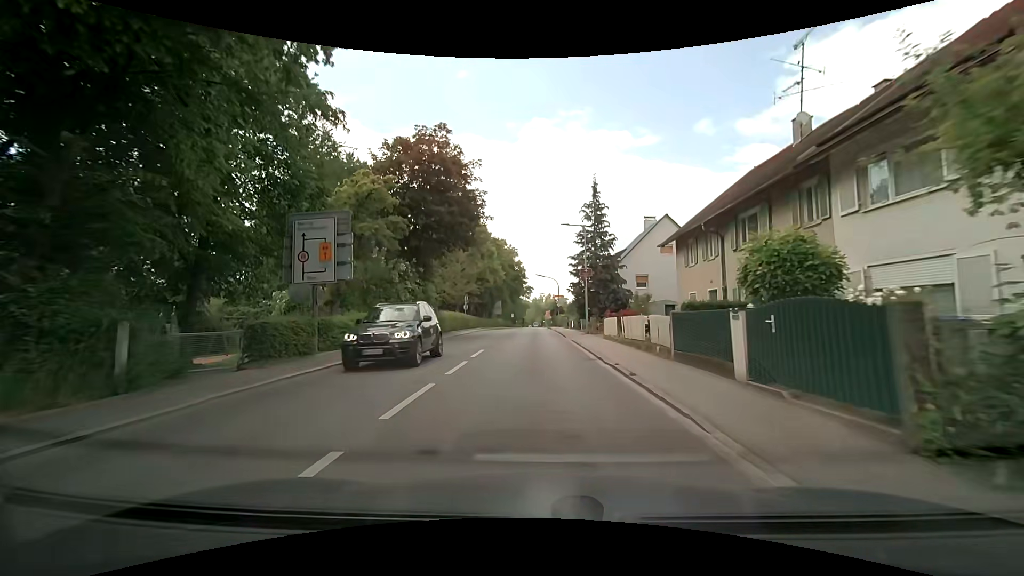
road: secondary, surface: asphalt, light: Day
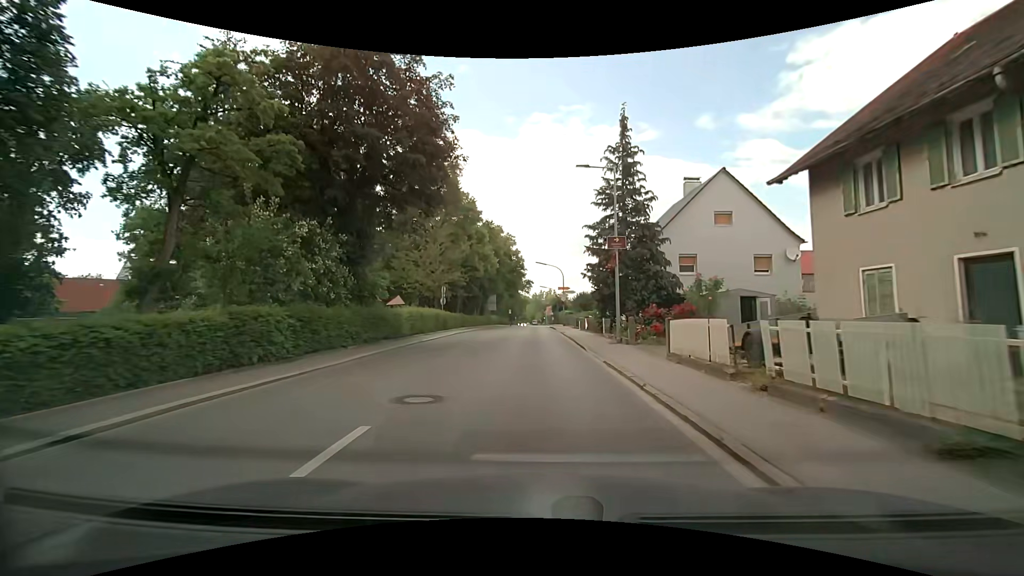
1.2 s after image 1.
(+0.2, +12.6) m; +1°
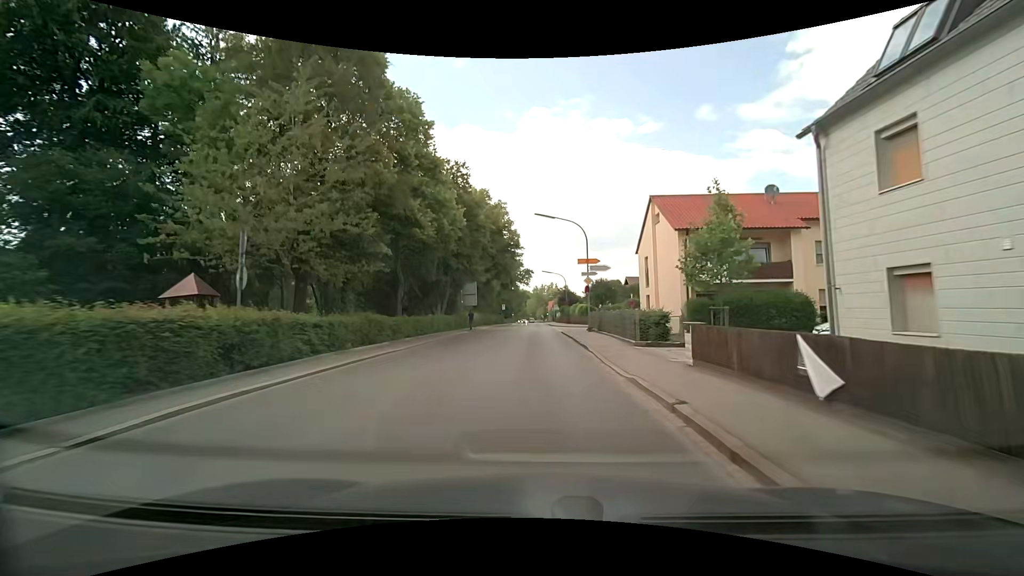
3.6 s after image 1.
(0.0, +27.0) m; +1°
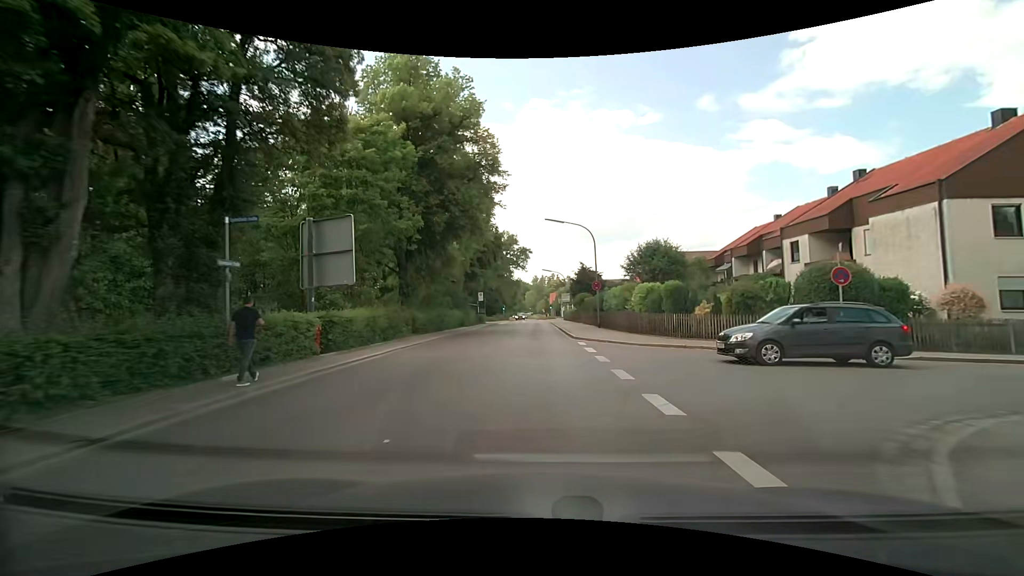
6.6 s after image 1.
(-0.9, +35.8) m; -2°
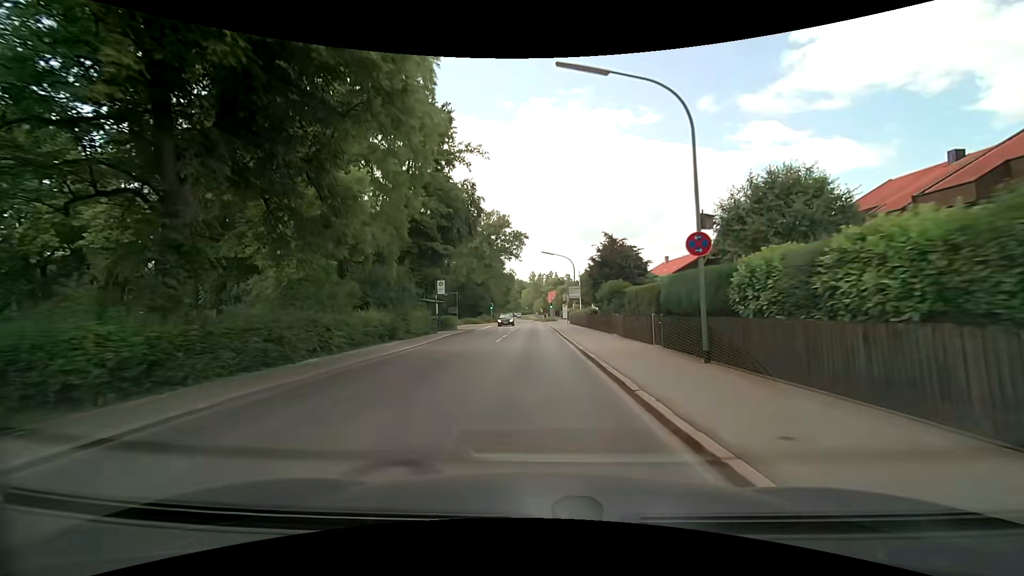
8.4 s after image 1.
(+0.1, +21.4) m; +1°
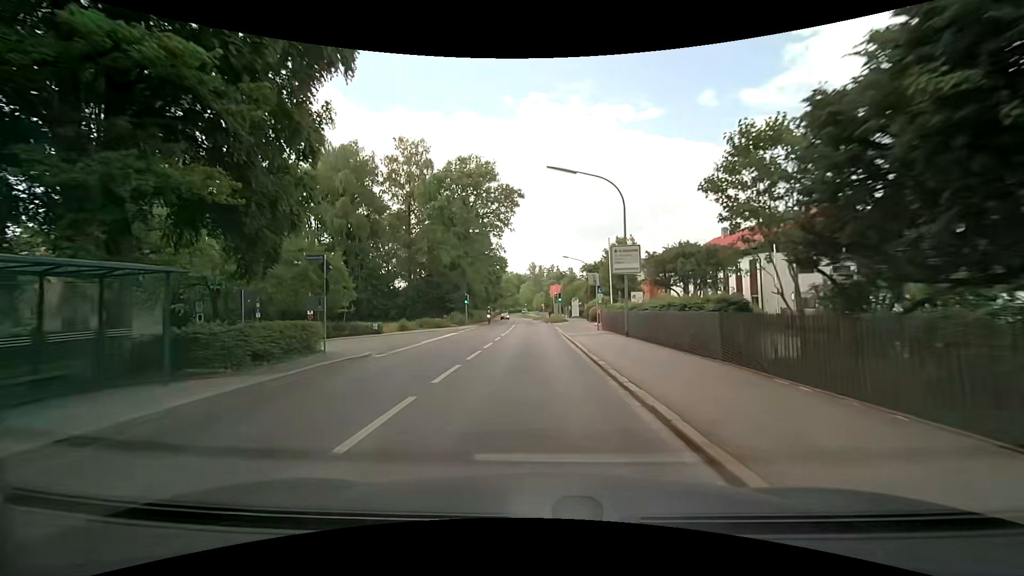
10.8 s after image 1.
(-0.1, +28.4) m; 0°
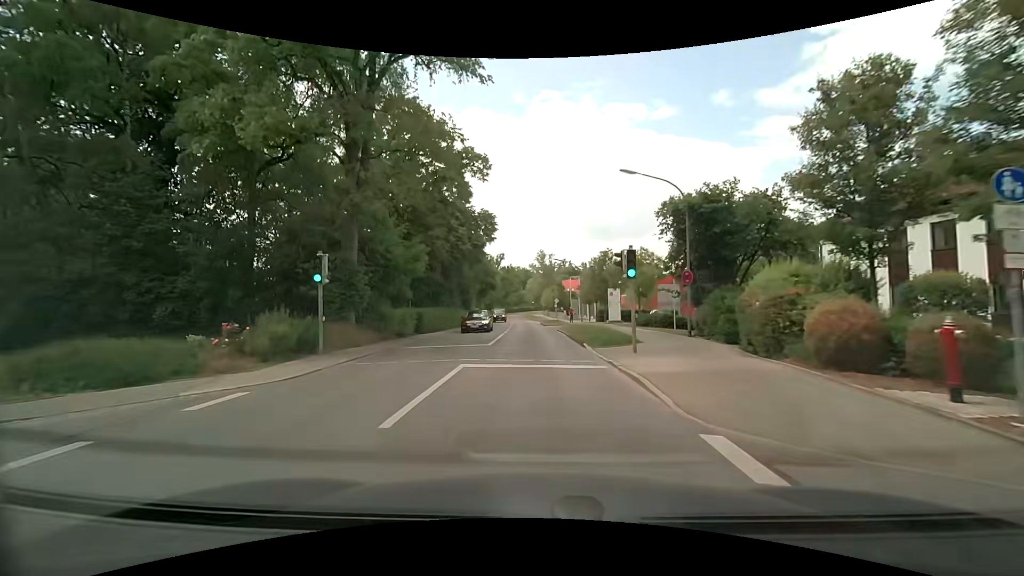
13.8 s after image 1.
(-0.5, +35.3) m; -1°
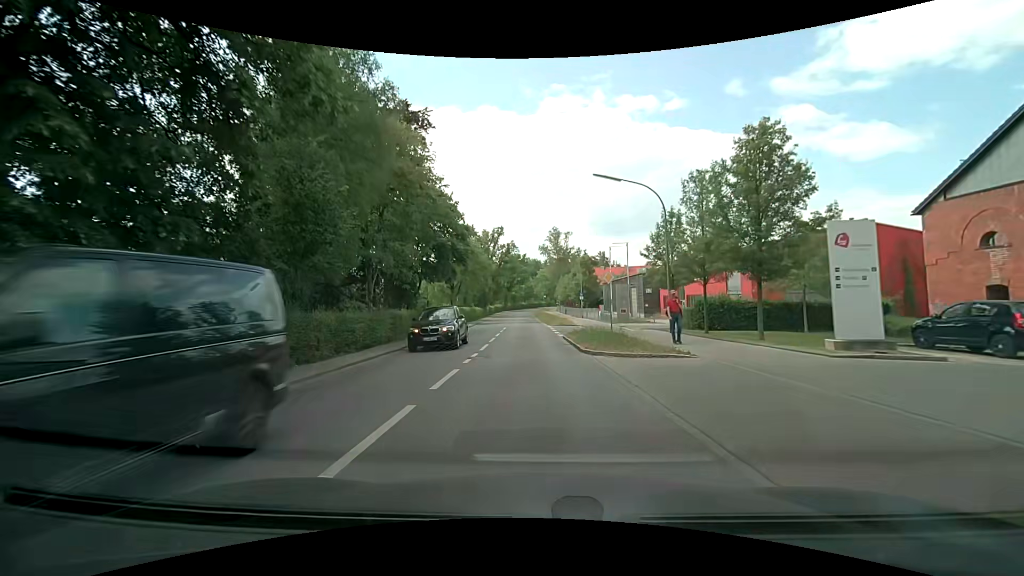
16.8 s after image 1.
(-0.5, +35.1) m; -1°
(0, +10) (0, +20) (-1, +30) (-1, +40) (-1, +50) (-2, +60) (-2, +70) (-2, +80) (-3, +90) (-3, +100) m
